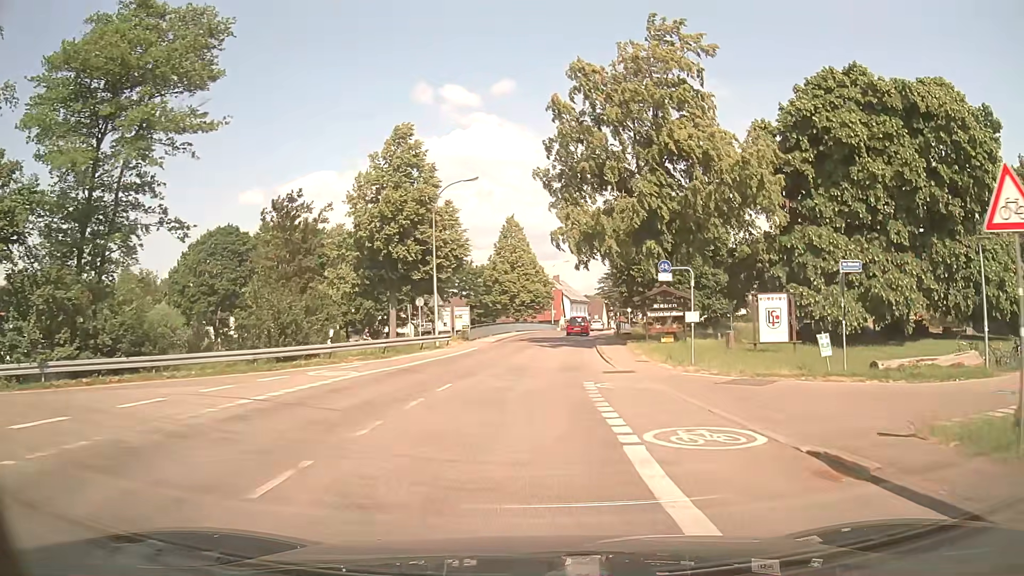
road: tertiary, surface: asphalt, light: Day
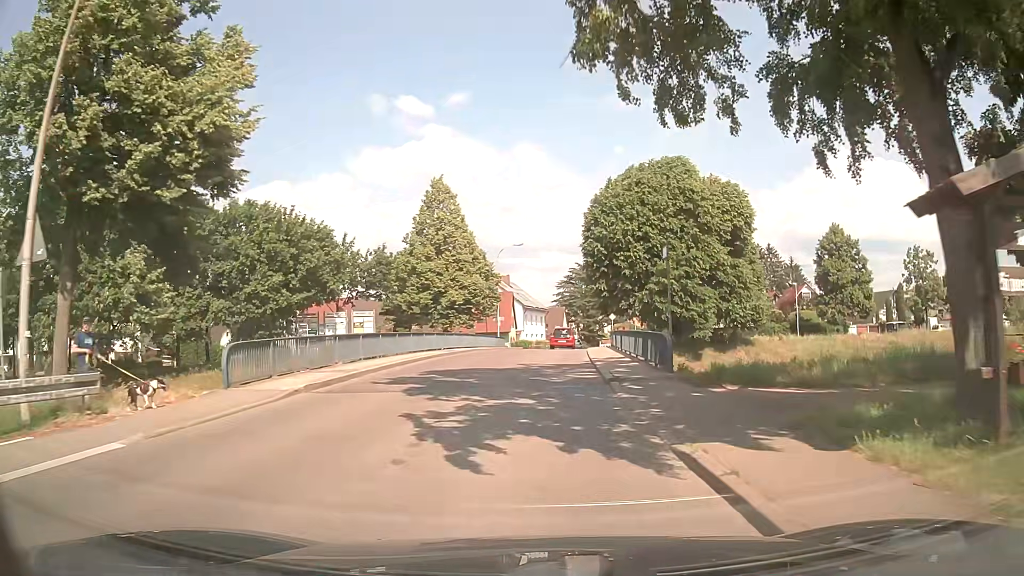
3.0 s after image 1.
(+0.9, +28.3) m; +4°
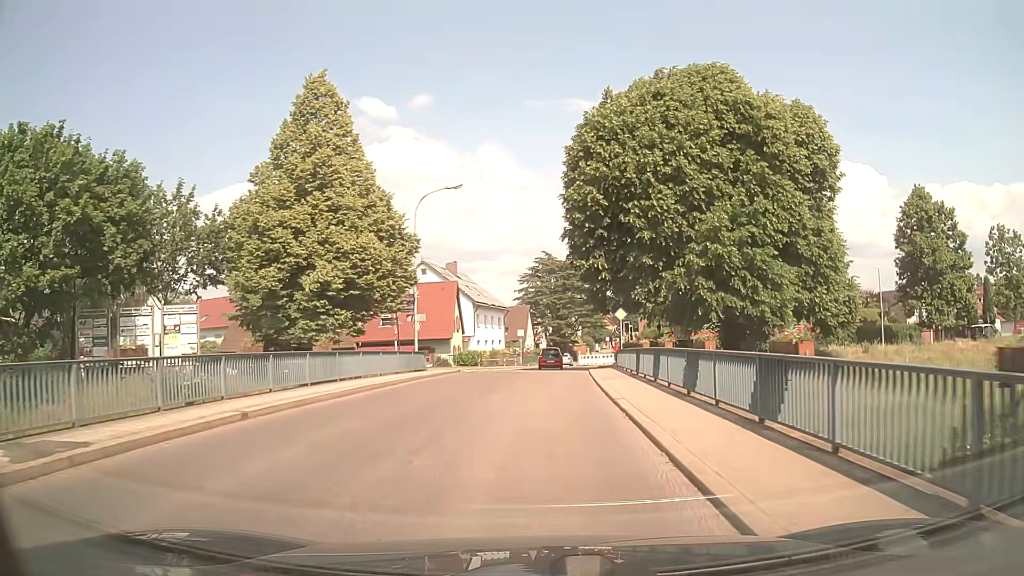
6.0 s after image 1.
(+0.5, +26.1) m; +3°
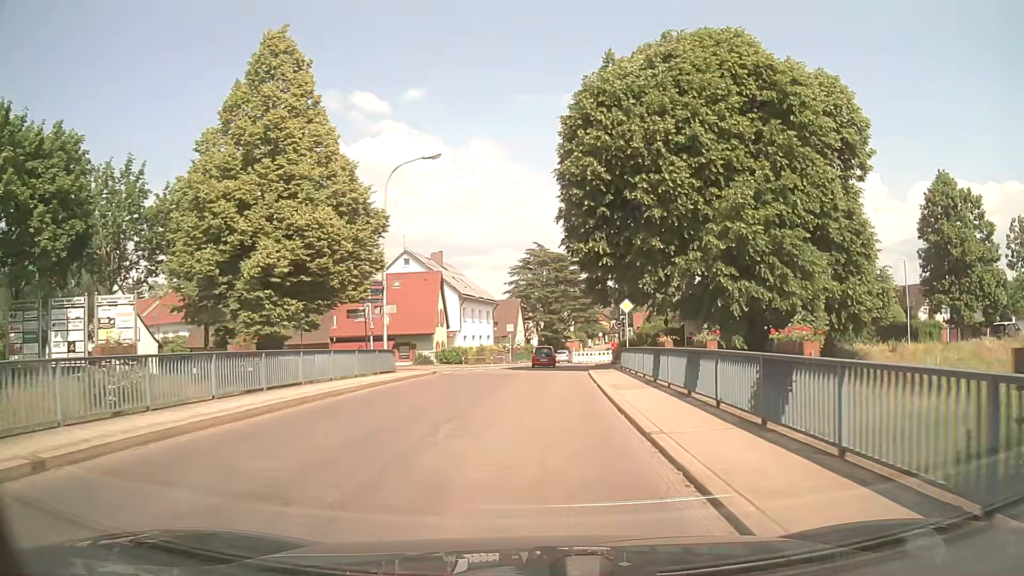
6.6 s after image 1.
(0.0, +5.0) m; +1°
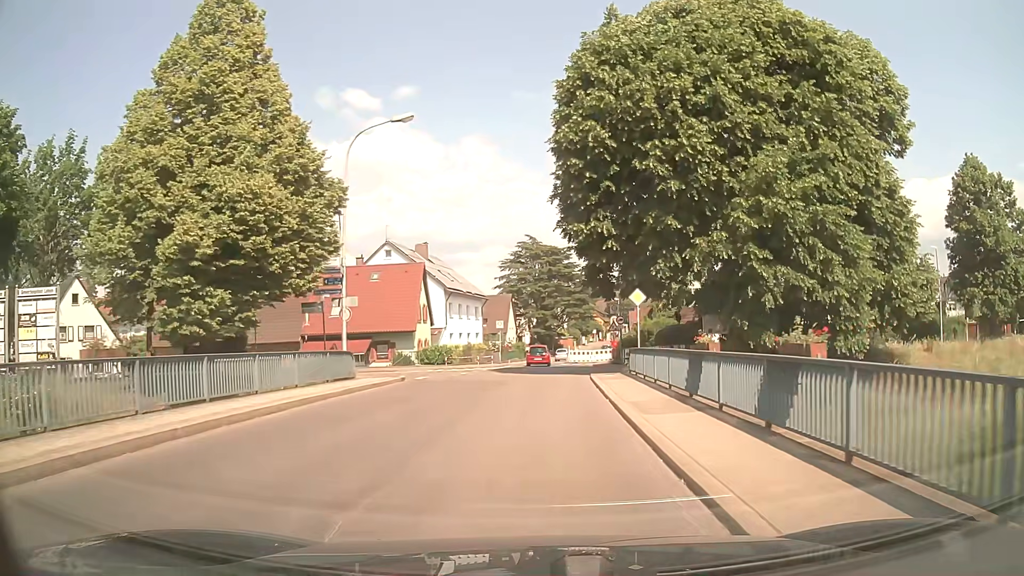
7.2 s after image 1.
(0.0, +5.0) m; 0°
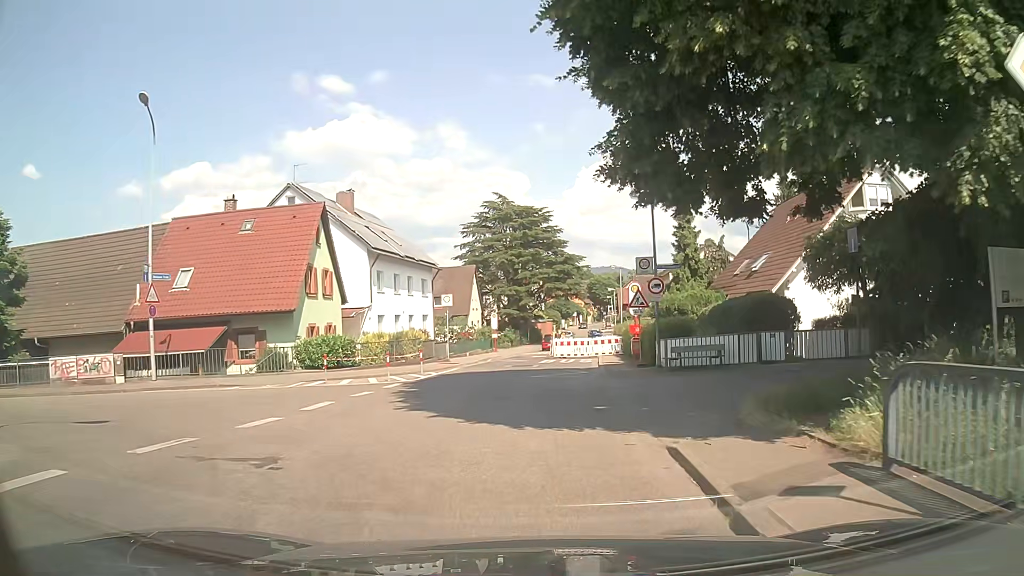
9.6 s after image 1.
(+0.4, +19.8) m; +2°
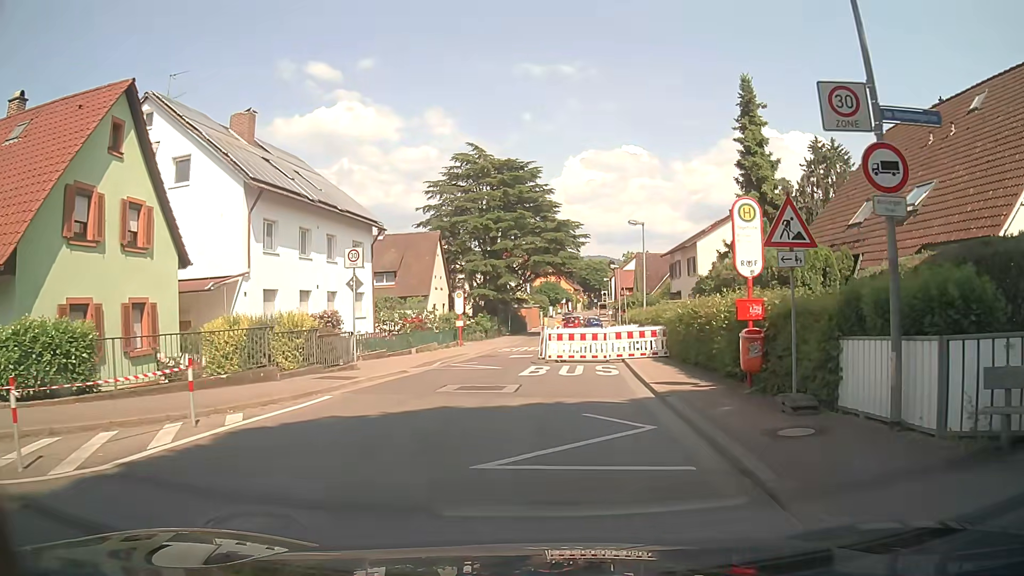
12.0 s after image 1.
(+0.2, +16.1) m; +2°
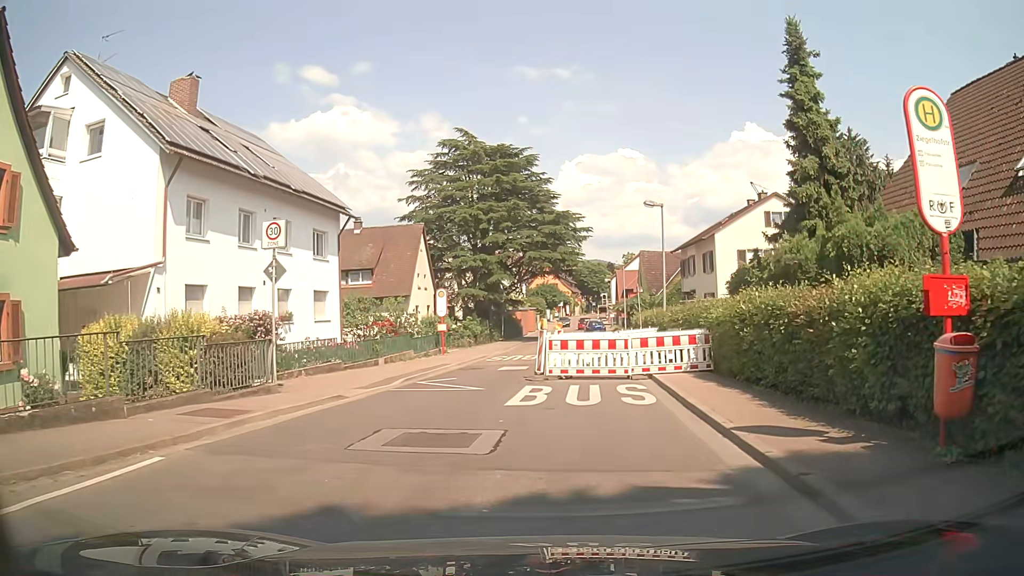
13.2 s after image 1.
(0.0, +5.9) m; 0°
(0, +10) (-2, +20) (-1, +30) (+2, +39) (+3, +49) (+2, +59) (+3, +69) (+4, +79) (+6, +89) (+7, +99) m
